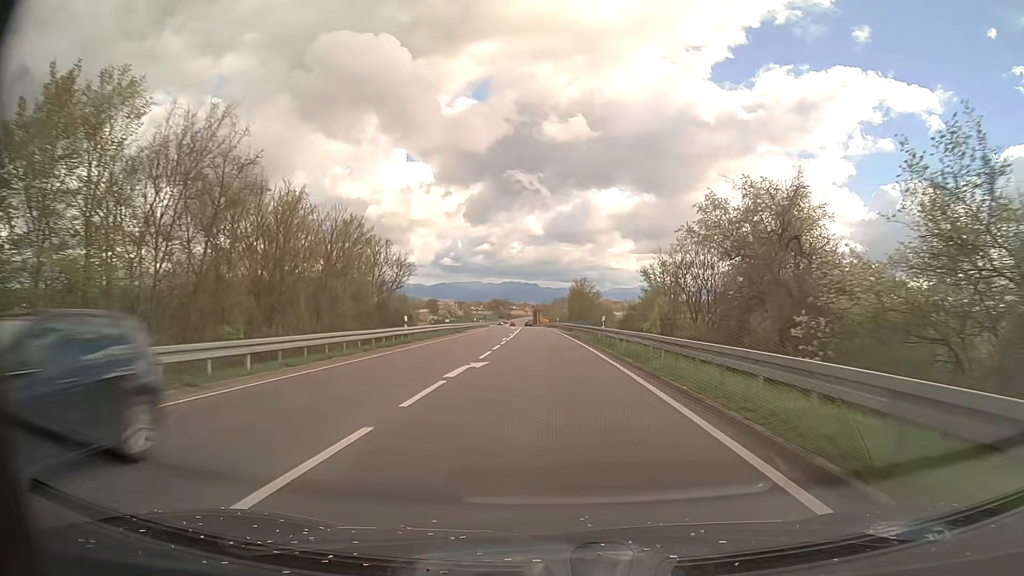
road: secondary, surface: asphalt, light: Day
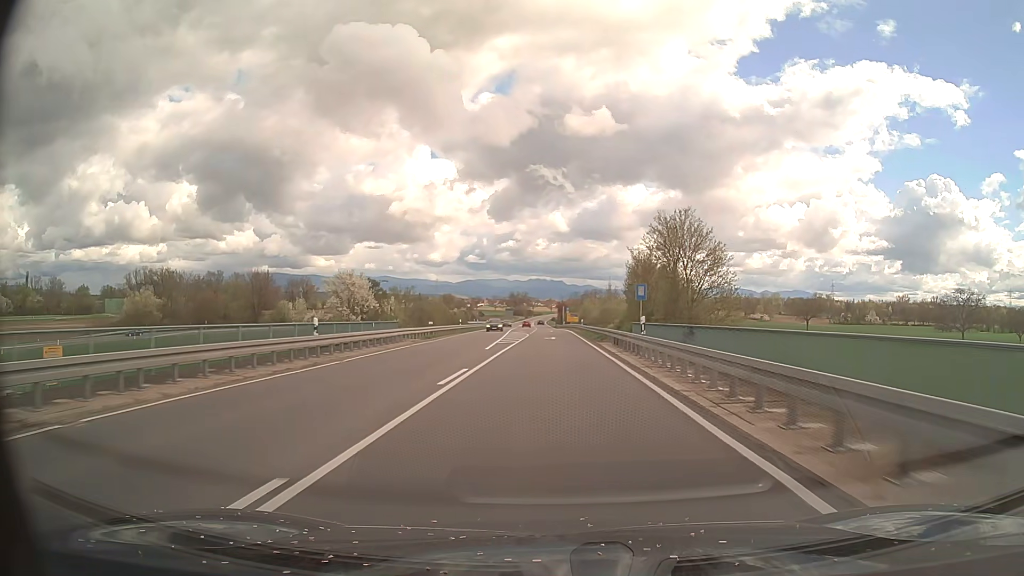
(-1.3, +62.8) m; -2°
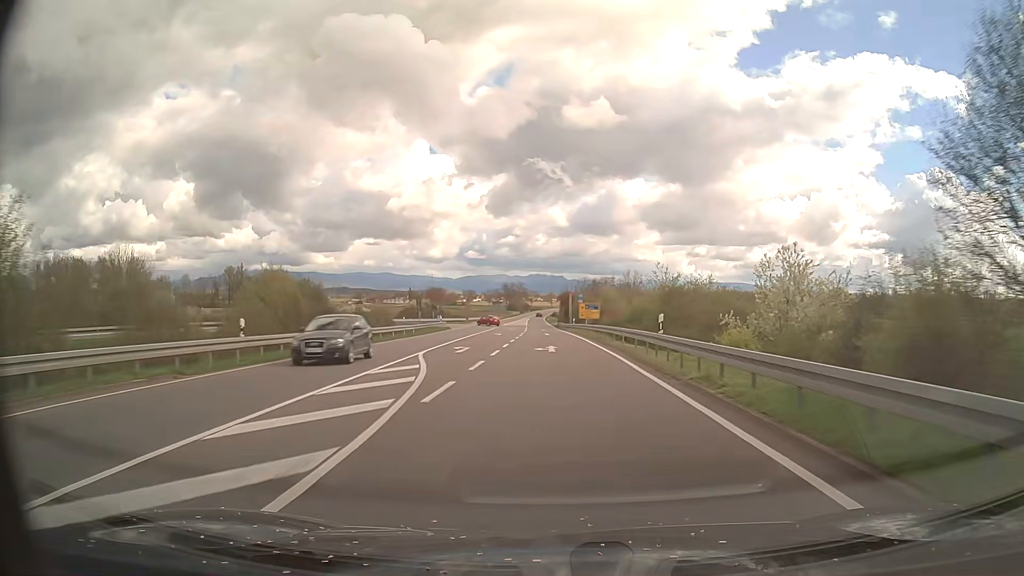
(-0.2, +50.9) m; 0°
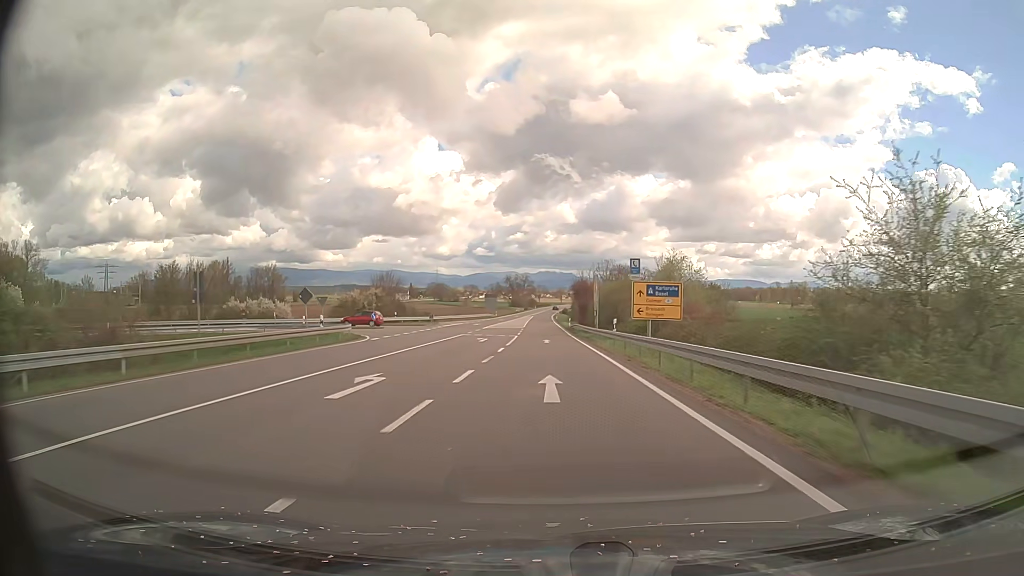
(-0.2, +38.7) m; -1°
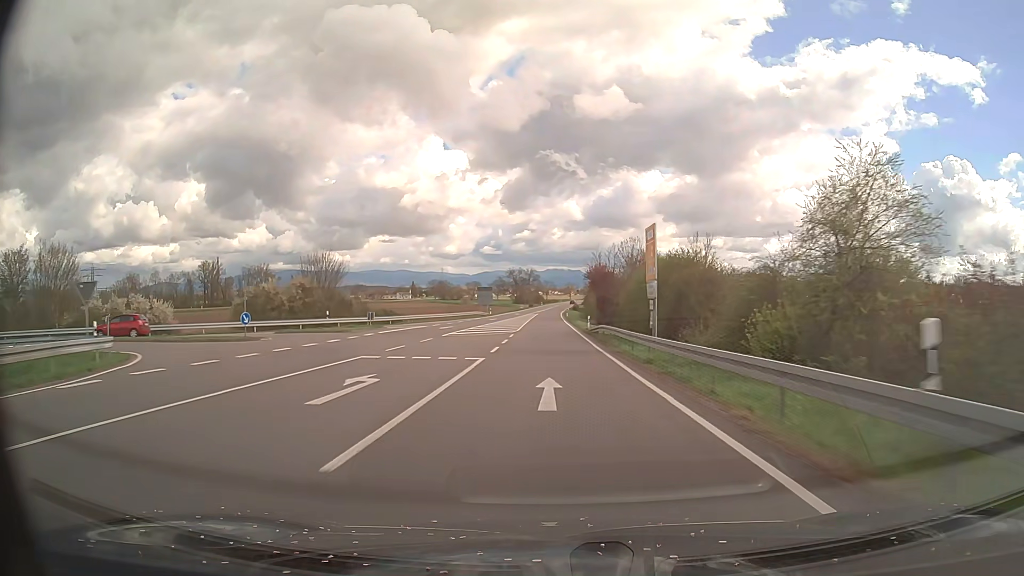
(-0.1, +26.0) m; -1°
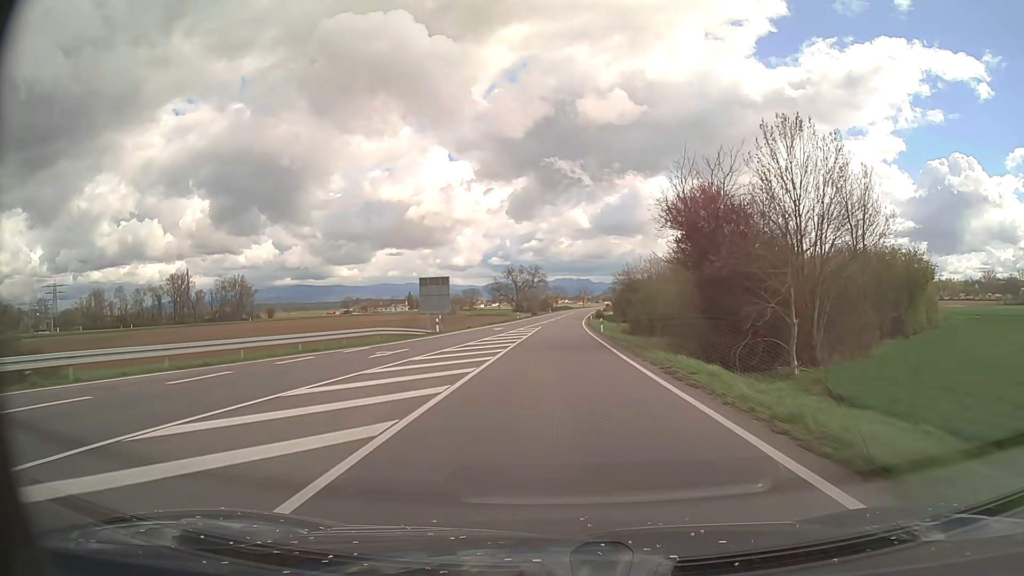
(-0.7, +52.6) m; -1°
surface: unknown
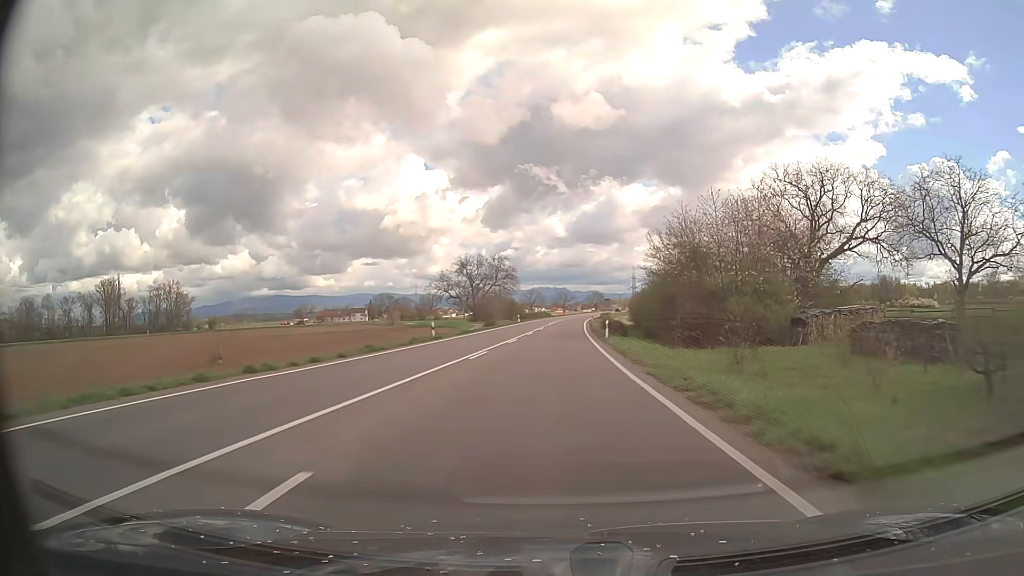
(+0.7, +53.4) m; +2°
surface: asphalt
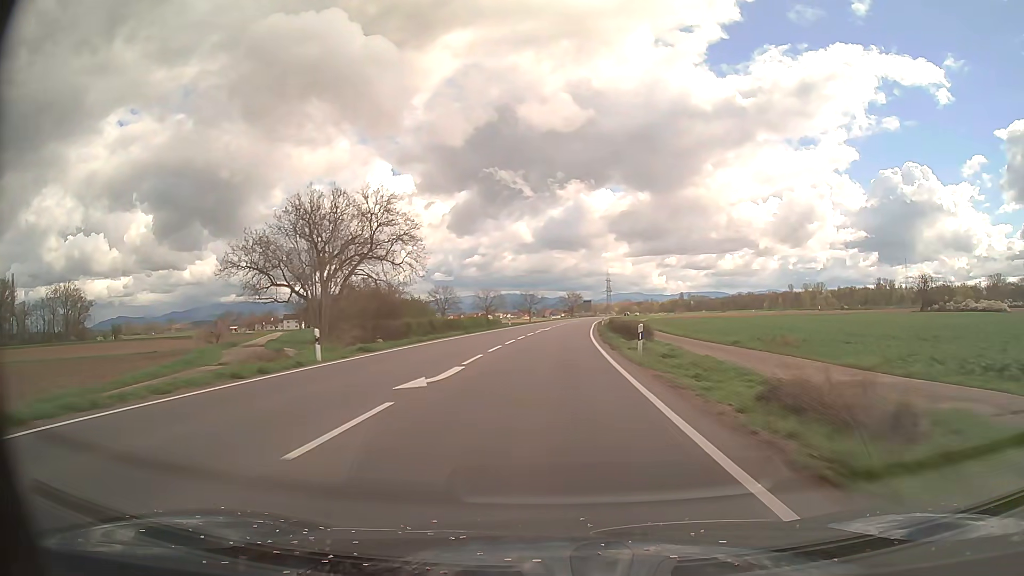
(+1.5, +69.0) m; +3°
(0, +10) (0, +20) (0, +30) (+1, +40) (+1, +50) (+1, +60) (+2, +70) (+3, +80) (+4, +90) (+5, +100) m
